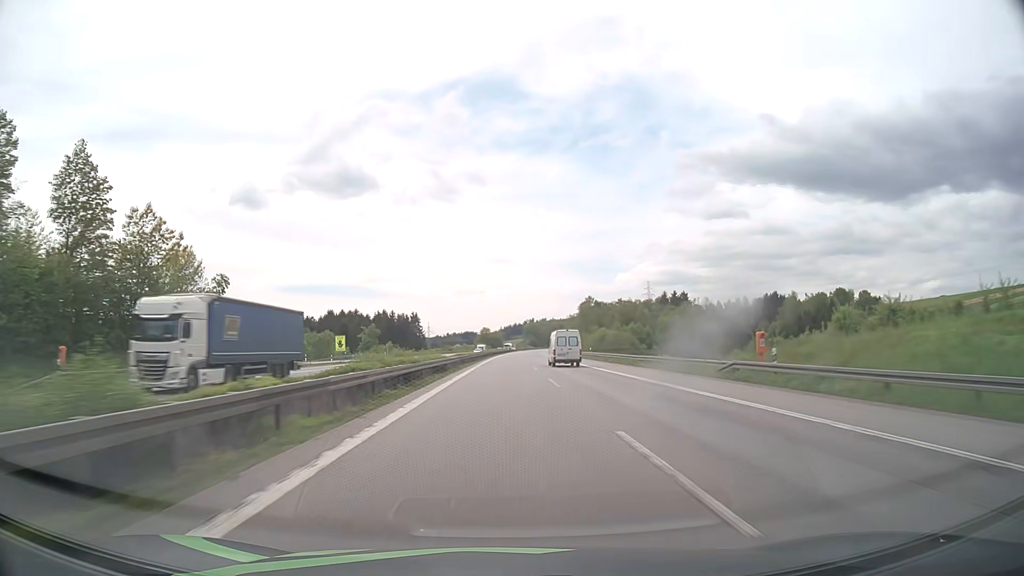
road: motorway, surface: asphalt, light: Day
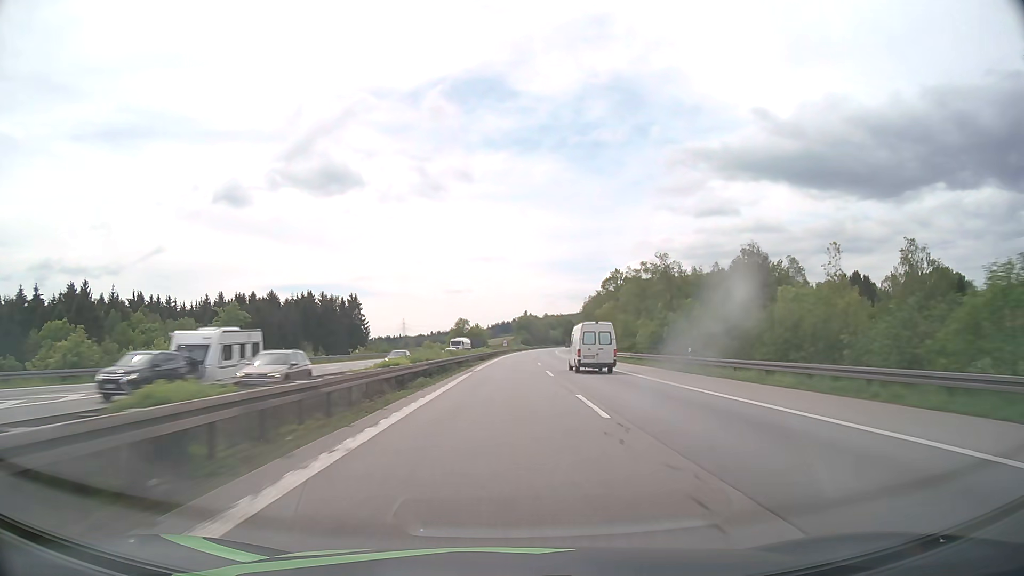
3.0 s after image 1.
(+0.6, +101.6) m; +1°
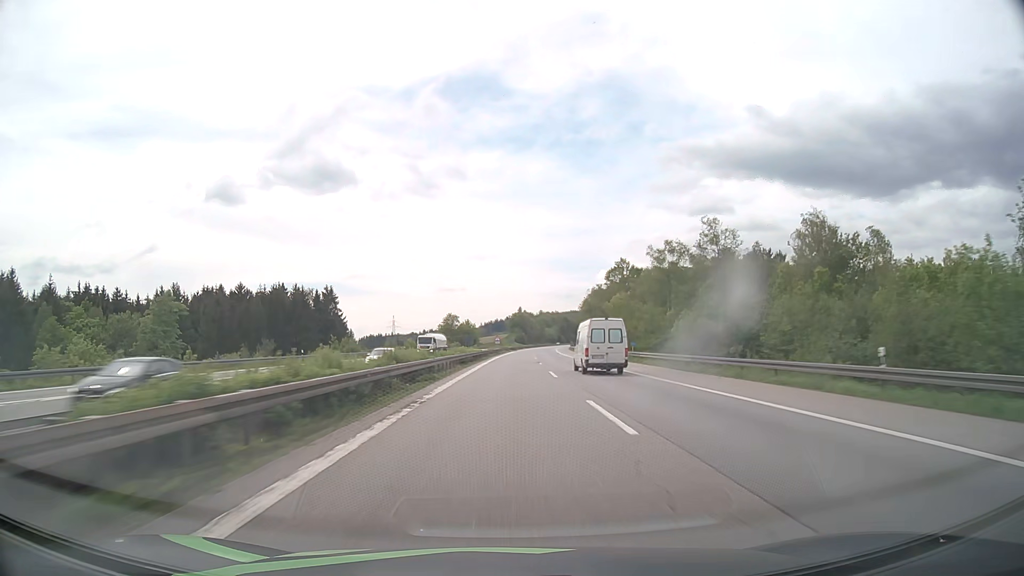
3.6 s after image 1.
(+0.1, +21.0) m; +1°
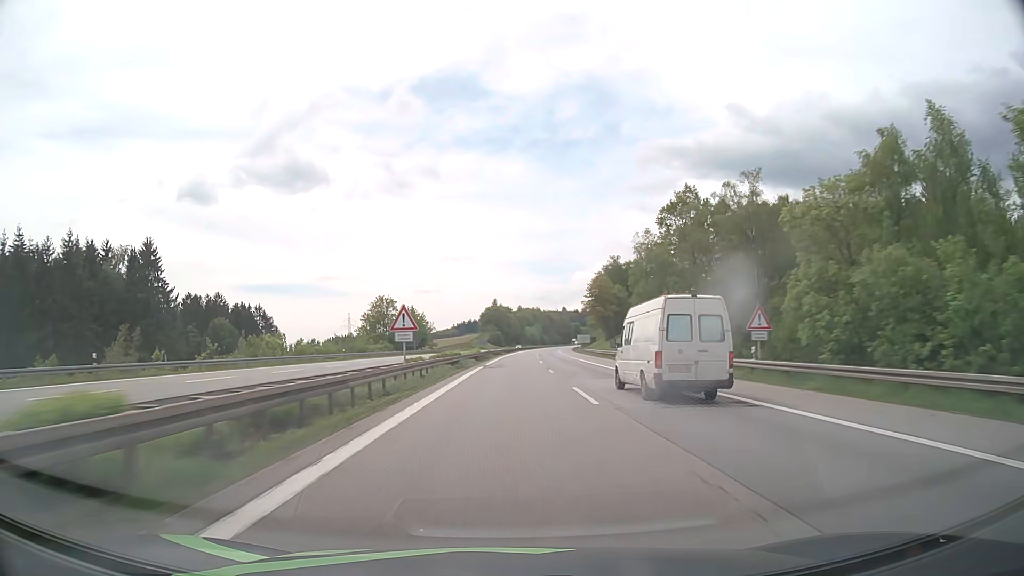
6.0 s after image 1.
(+1.6, +85.7) m; +2°
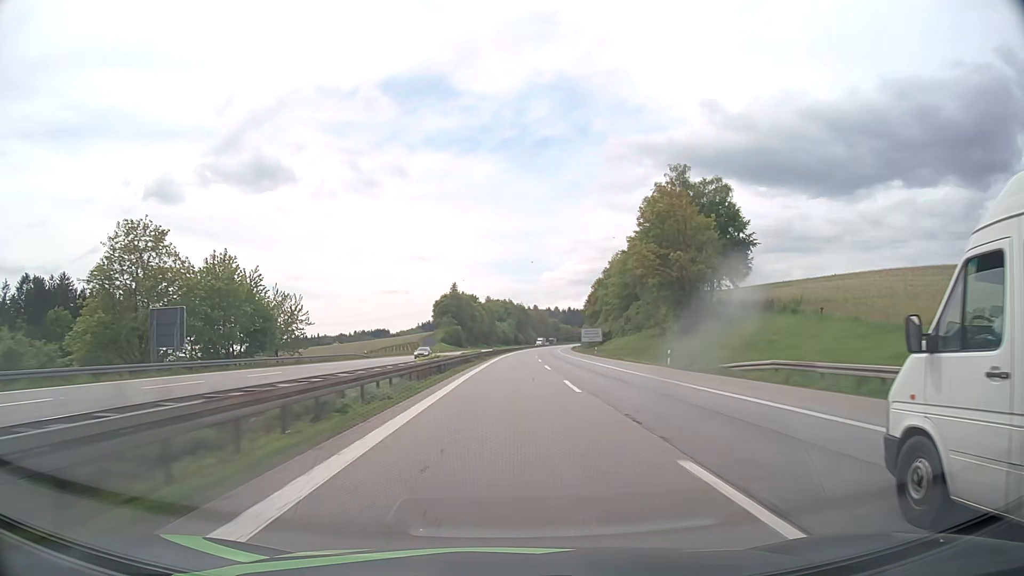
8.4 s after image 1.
(+2.1, +87.3) m; +3°
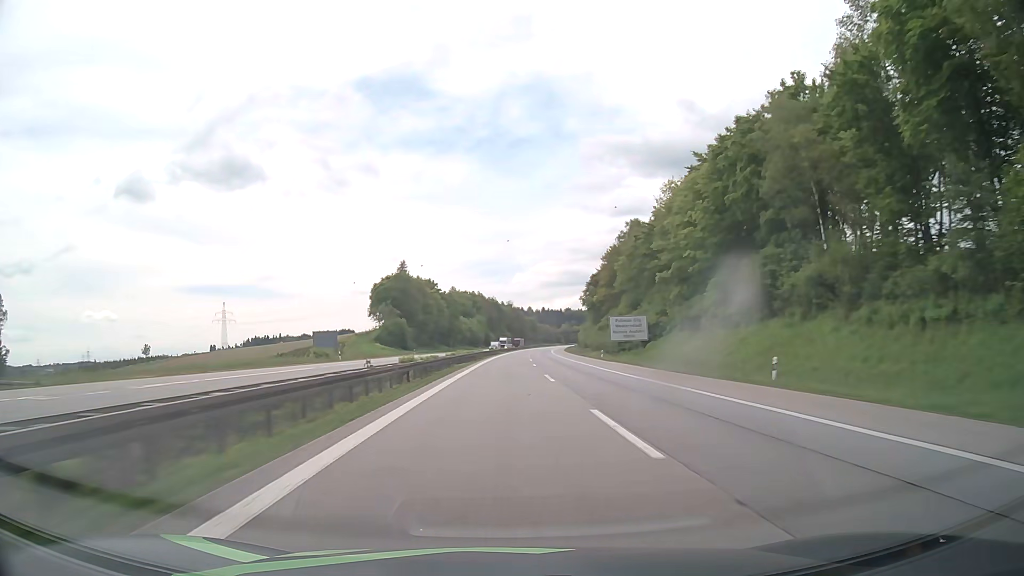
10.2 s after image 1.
(+1.2, +66.1) m; +2°
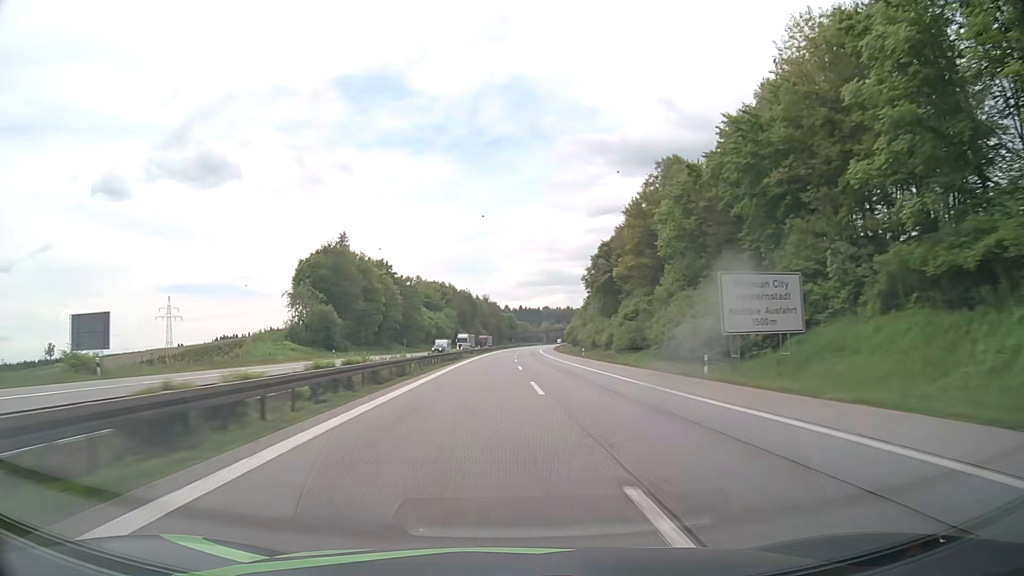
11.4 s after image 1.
(+0.7, +44.2) m; +2°
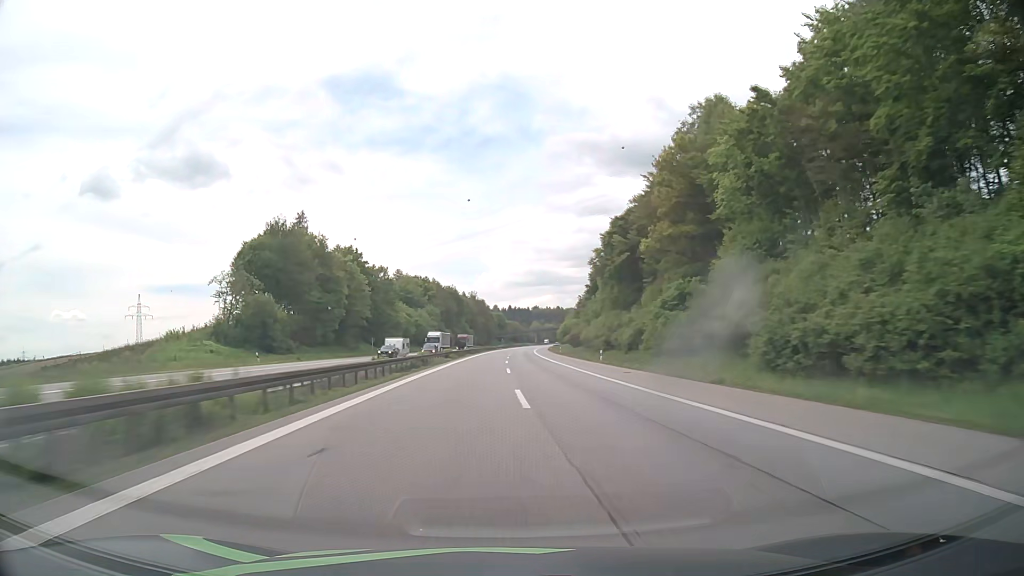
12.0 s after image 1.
(+0.2, +22.1) m; +1°
(0, +10) (0, +20) (0, +30) (+1, +40) (+1, +50) (+1, +60) (+2, +70) (+2, +80) (+2, +90) (+3, +100) m
